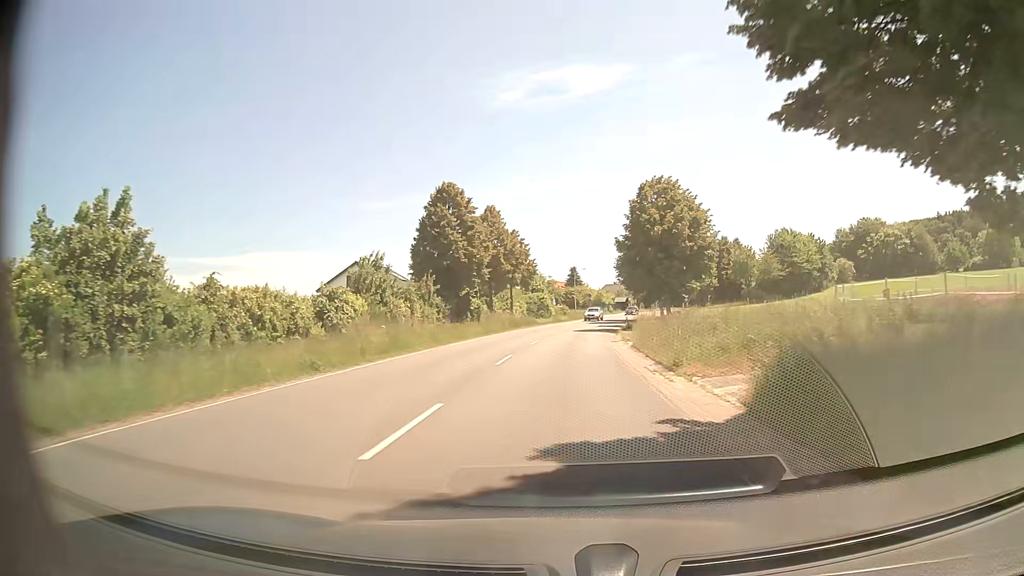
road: secondary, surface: asphalt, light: Day
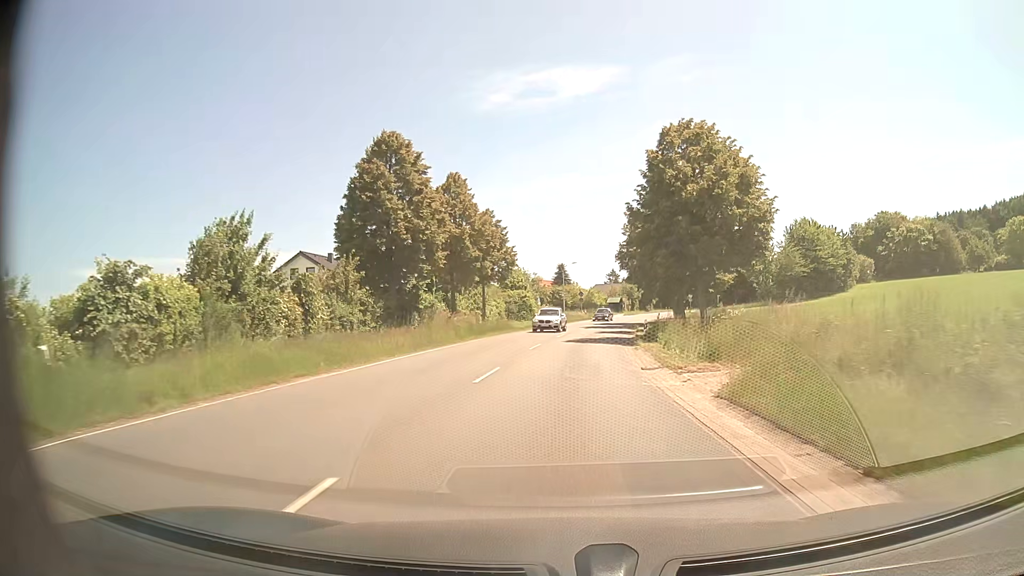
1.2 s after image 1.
(+0.1, +16.7) m; +1°
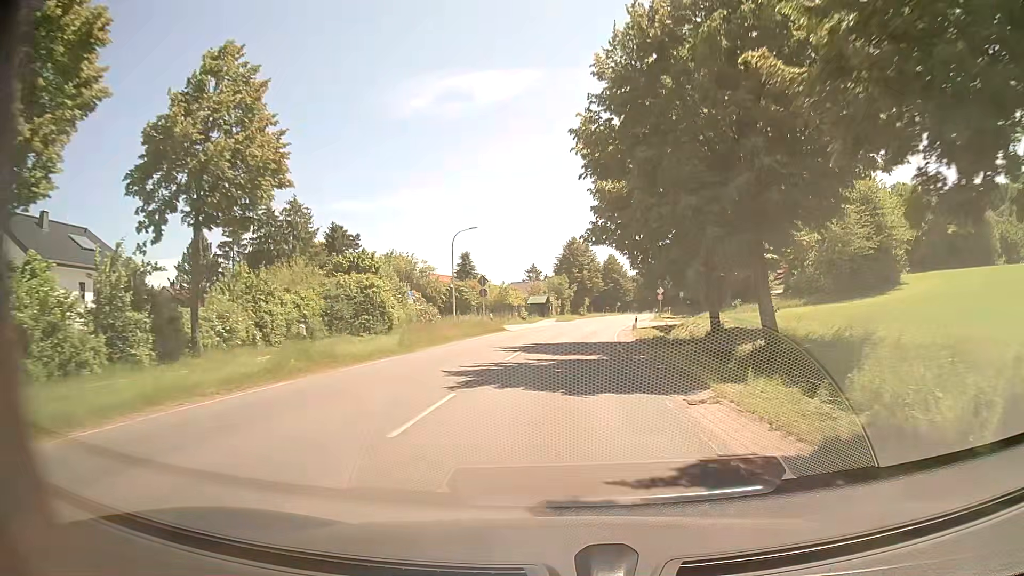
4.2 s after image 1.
(+2.1, +41.6) m; +6°
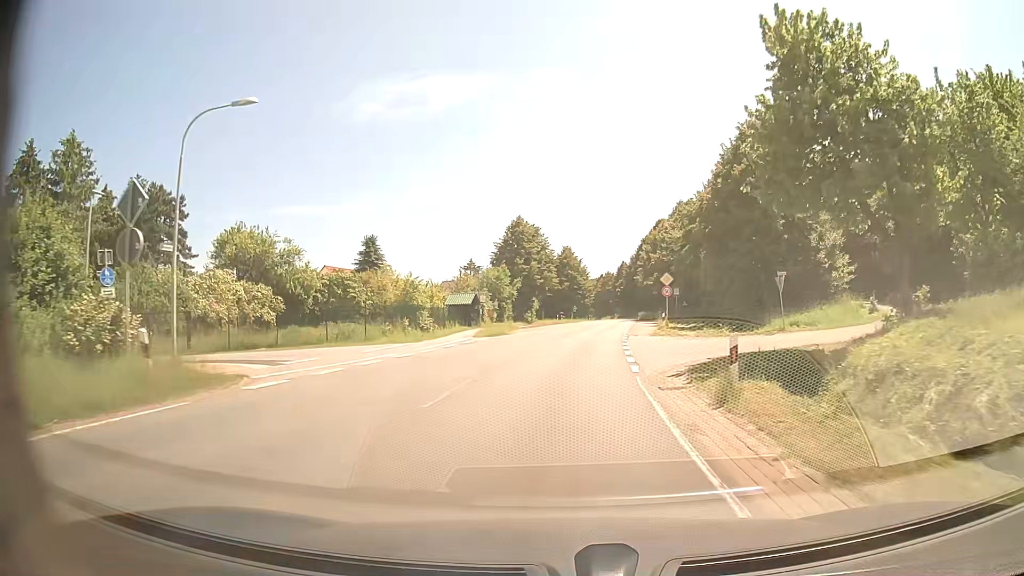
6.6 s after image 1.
(+1.9, +33.2) m; +5°
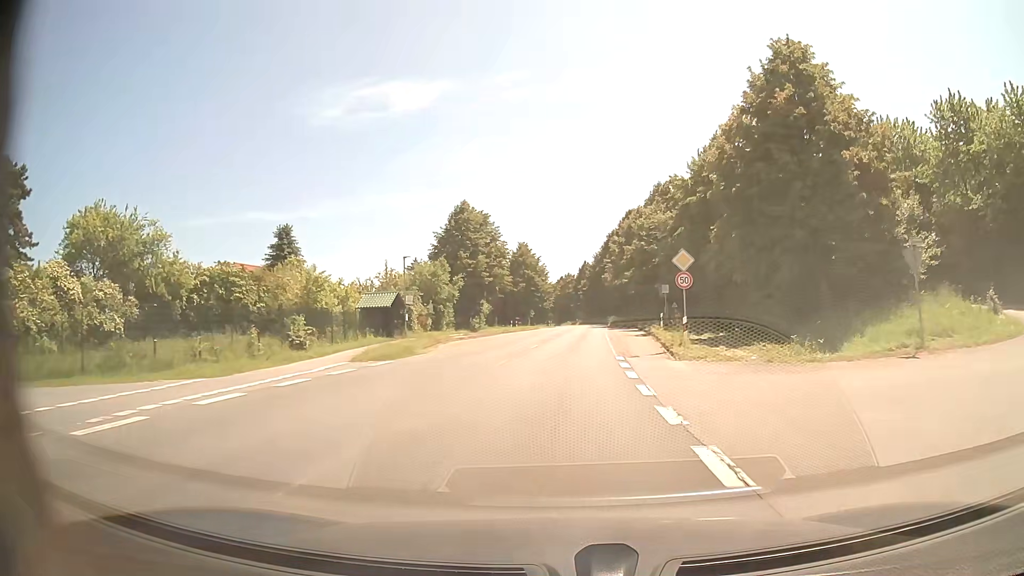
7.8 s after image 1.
(+0.4, +16.7) m; +3°
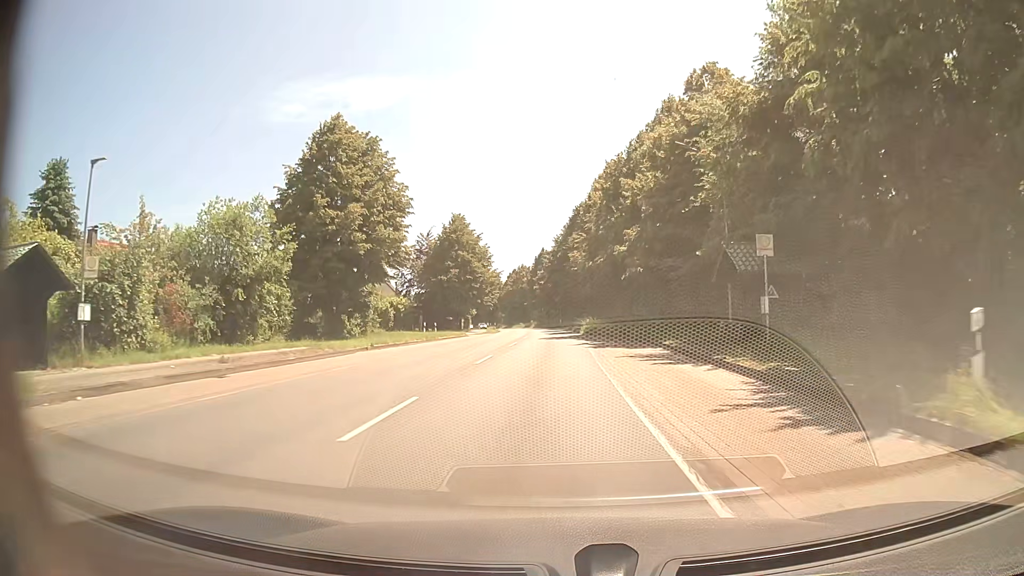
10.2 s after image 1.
(+1.3, +33.4) m; +4°
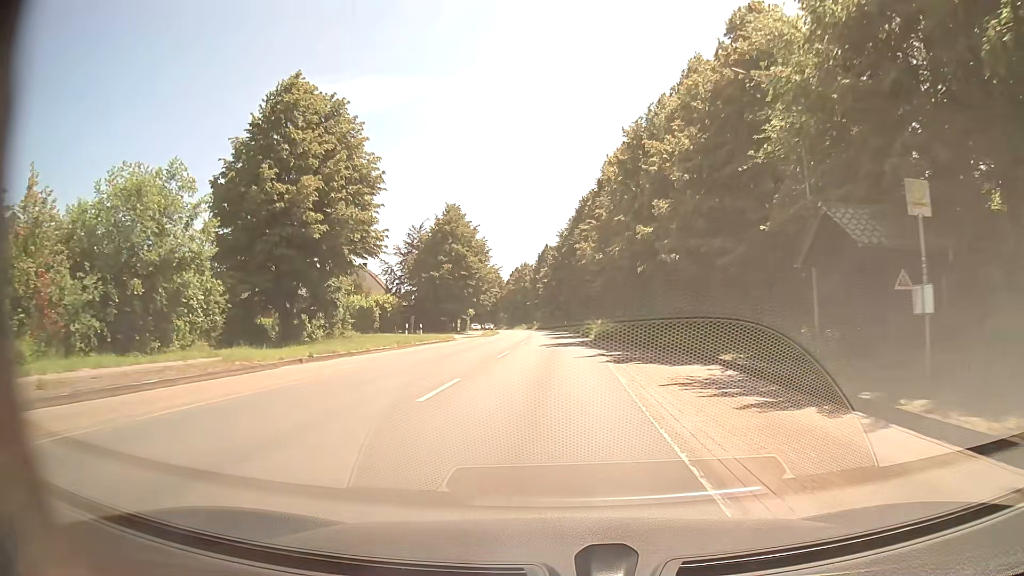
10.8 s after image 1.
(0.0, +8.4) m; 0°
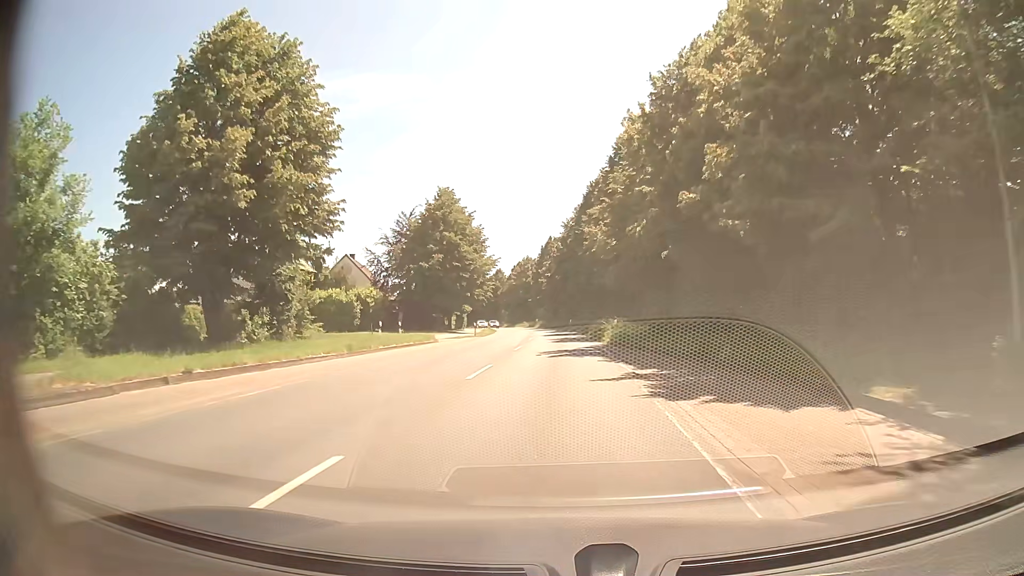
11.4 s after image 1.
(-0.1, +8.4) m; -1°
(0, +10) (0, +20) (0, +30) (0, +40) (0, +50) (-1, +60) (-1, +70) (-2, +80) (-2, +90) (-4, +100) m
